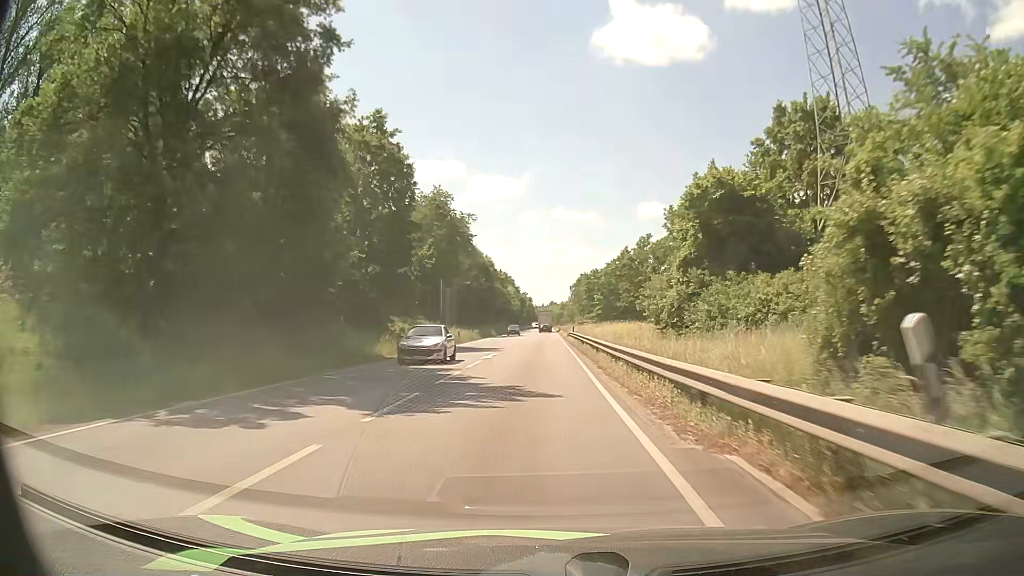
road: primary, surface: asphalt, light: Day
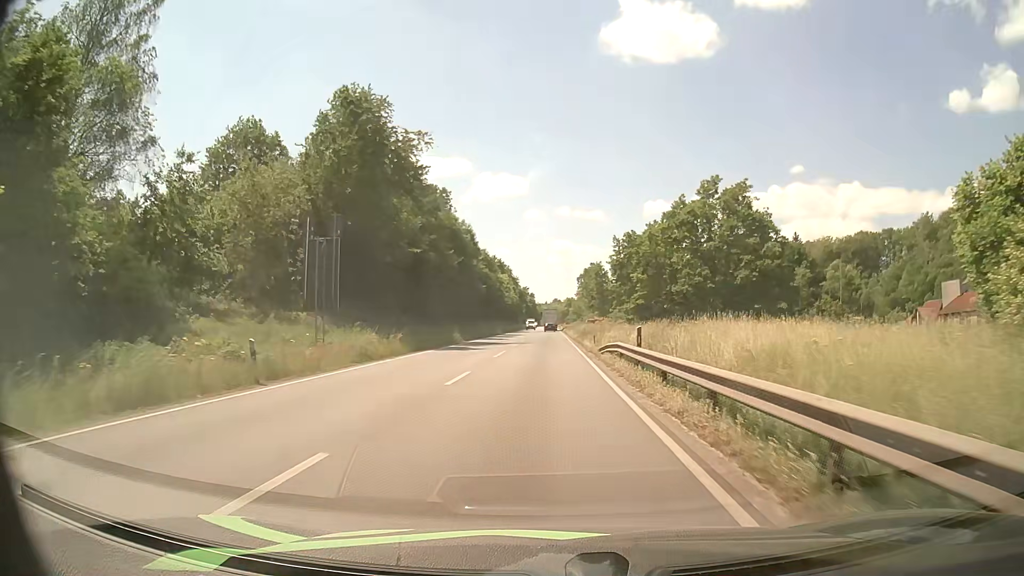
(-0.1, +38.4) m; 0°
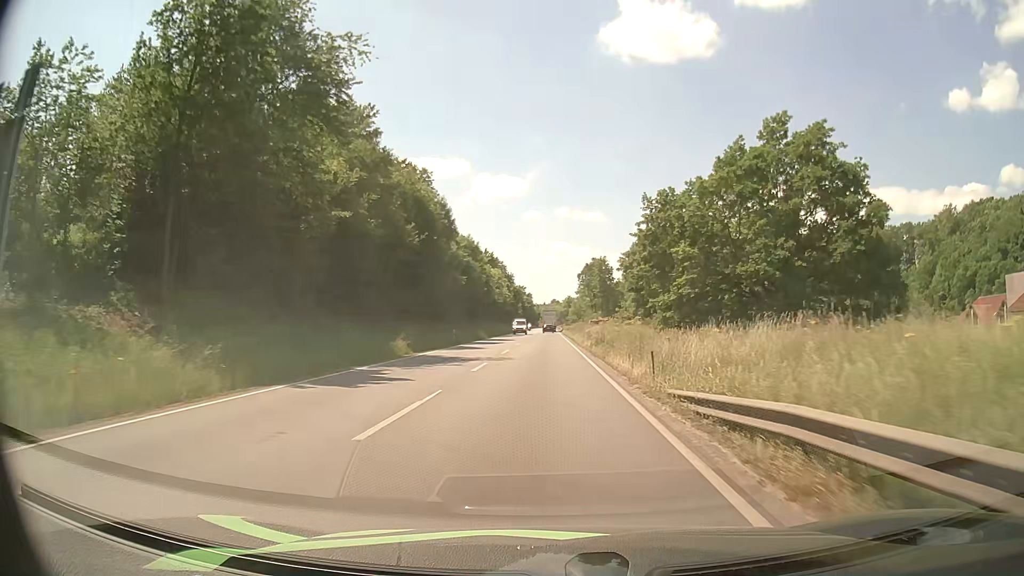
(-0.1, +19.2) m; 0°
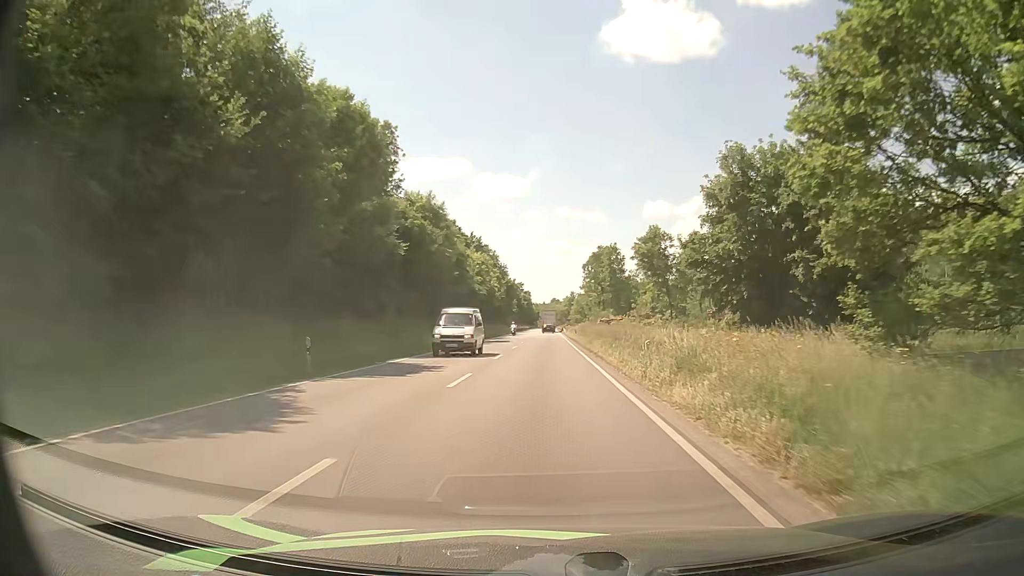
(0.0, +28.9) m; 0°
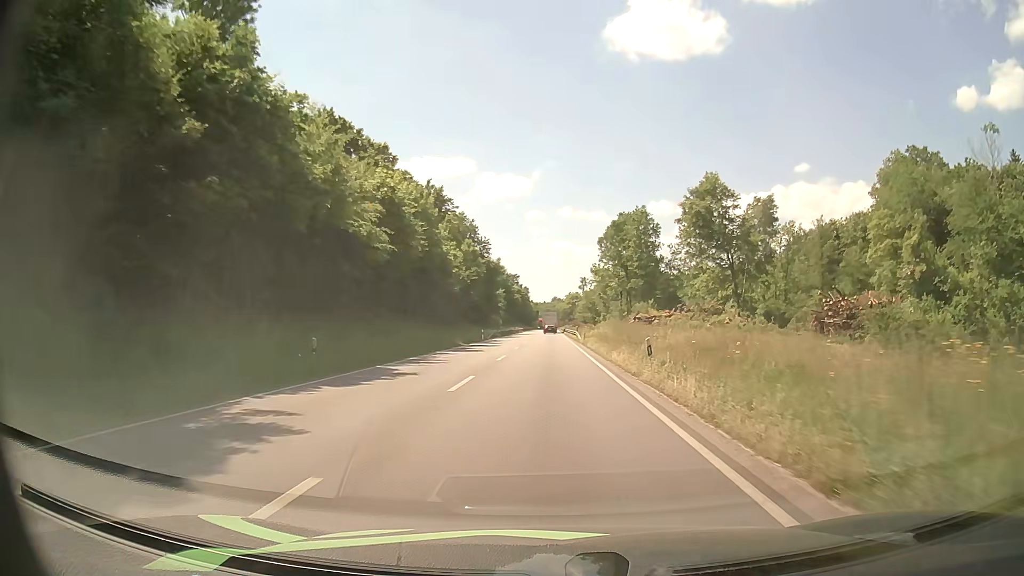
(-0.1, +49.0) m; 0°
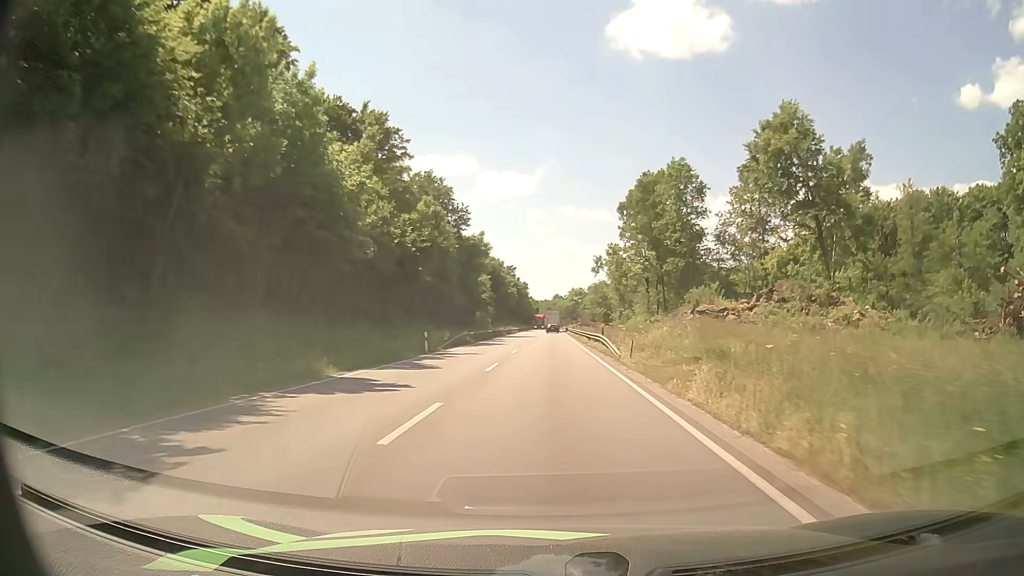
(0.0, +30.4) m; 0°
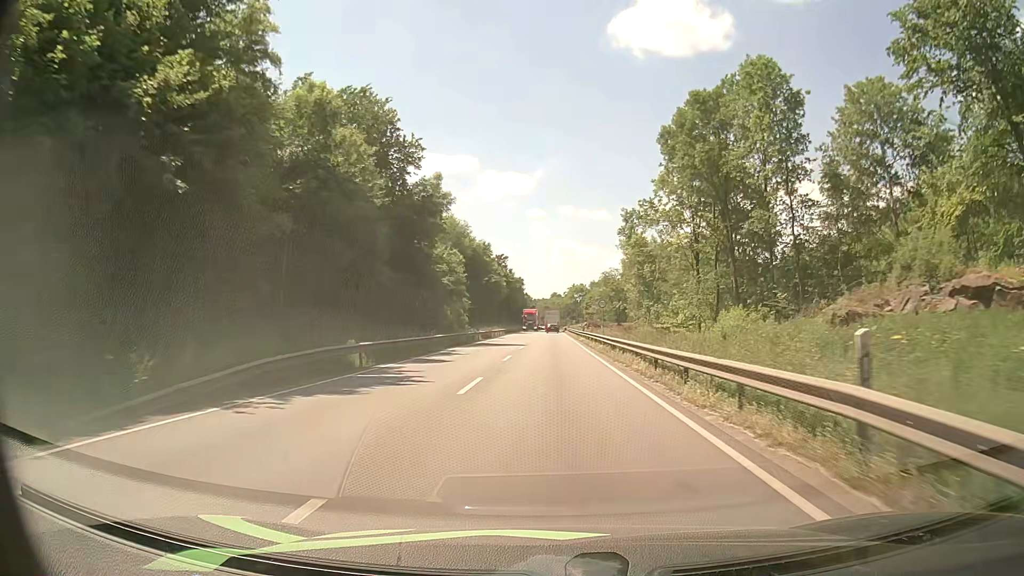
(-0.1, +30.6) m; 0°
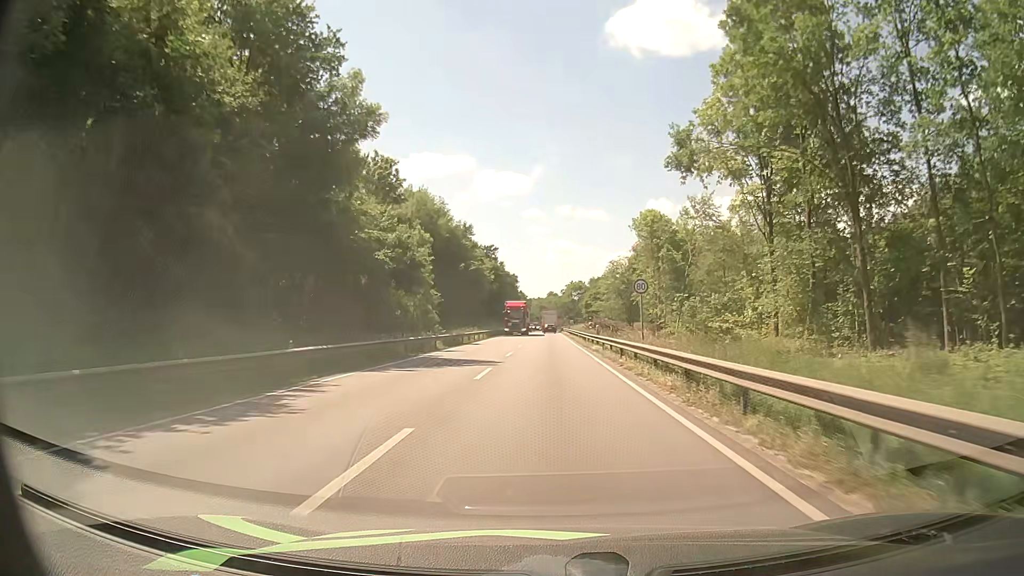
(+0.1, +20.5) m; +1°
(0, +10) (0, +20) (0, +30) (0, +40) (0, +50) (0, +60) (0, +70) (0, +80) (0, +90) (0, +100) m
